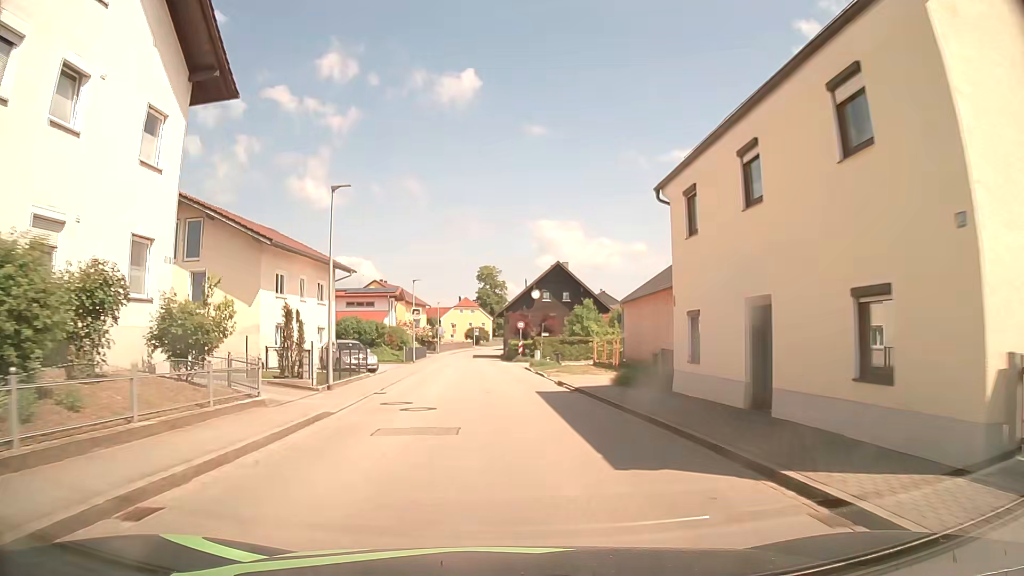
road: secondary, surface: asphalt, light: Day
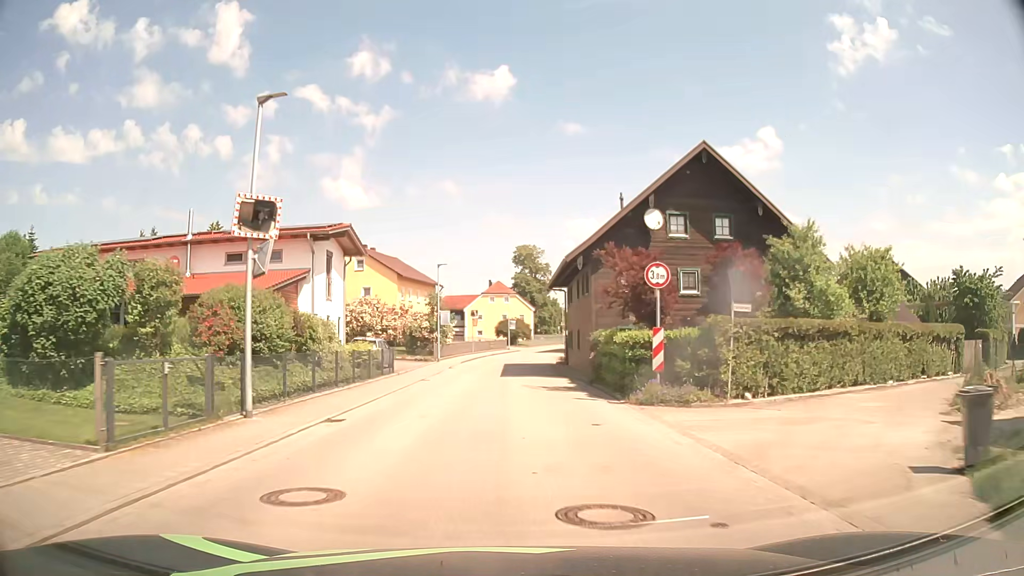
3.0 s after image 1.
(-1.3, +38.4) m; -3°
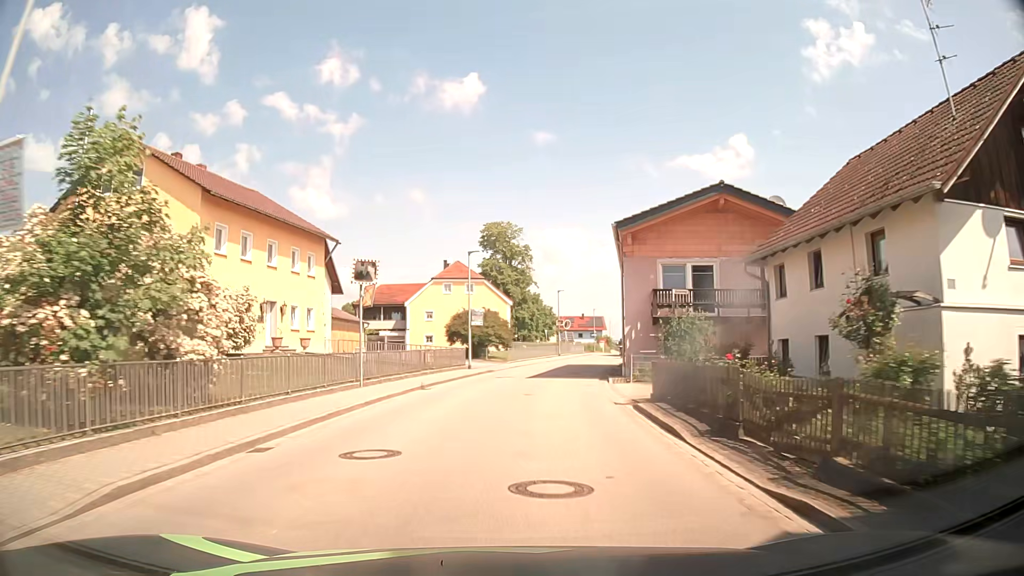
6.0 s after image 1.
(+0.5, +38.2) m; +3°
(0, +10) (+1, +20) (+2, +30) (+4, +40) (+6, +49) (+8, +59) (+10, +69) (+12, +79) (+14, +89) (+17, +98) m
